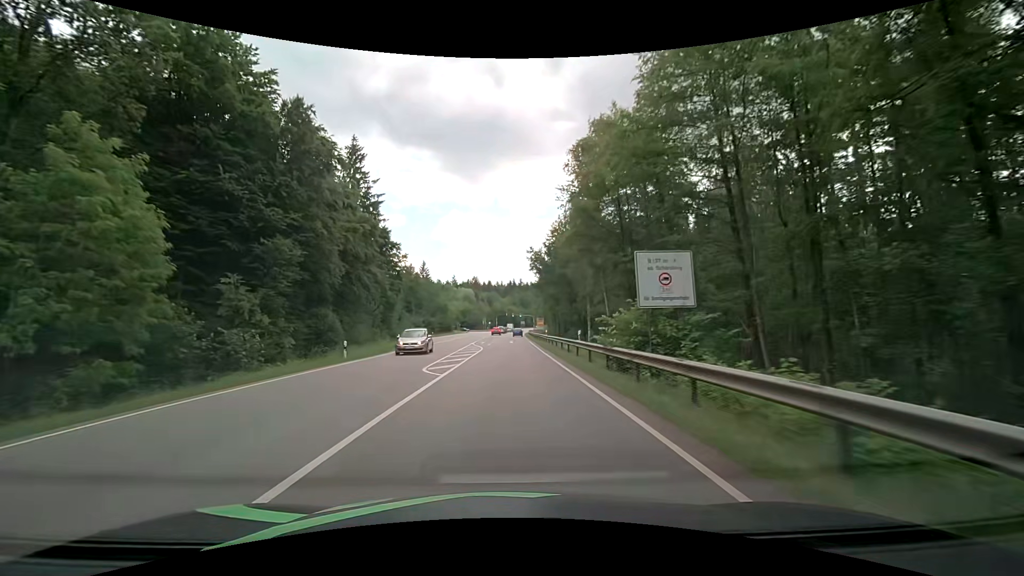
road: secondary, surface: asphalt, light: Day
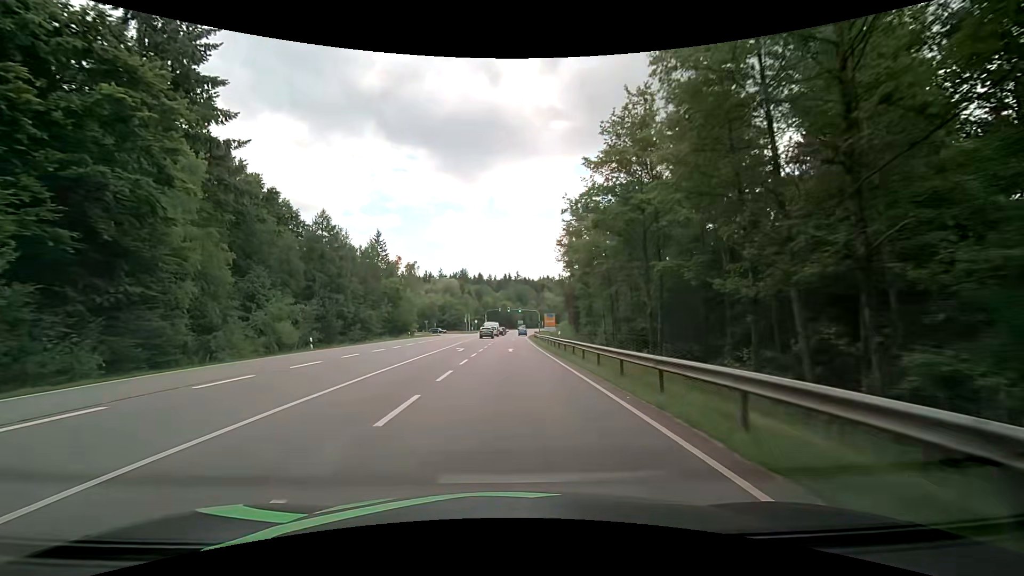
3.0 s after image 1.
(+0.7, +53.8) m; +1°
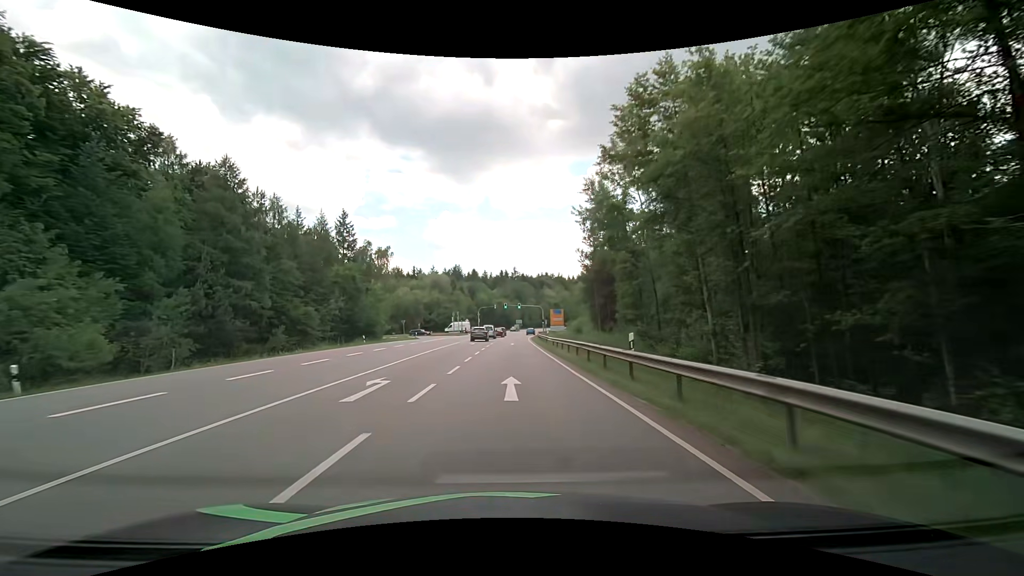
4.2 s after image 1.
(+0.1, +21.5) m; 0°
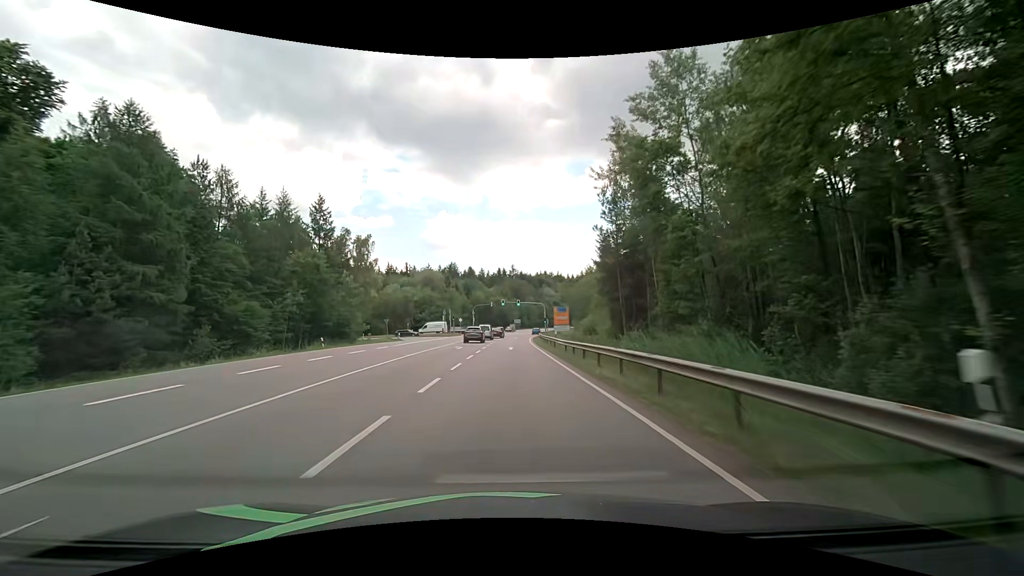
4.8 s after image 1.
(+0.1, +10.7) m; +1°
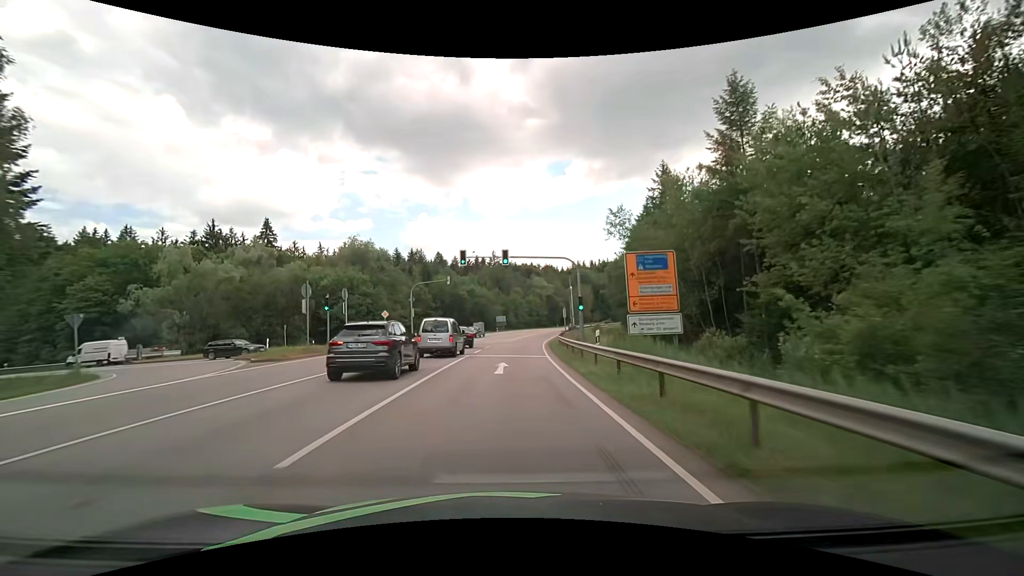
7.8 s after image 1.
(+0.7, +53.7) m; +2°
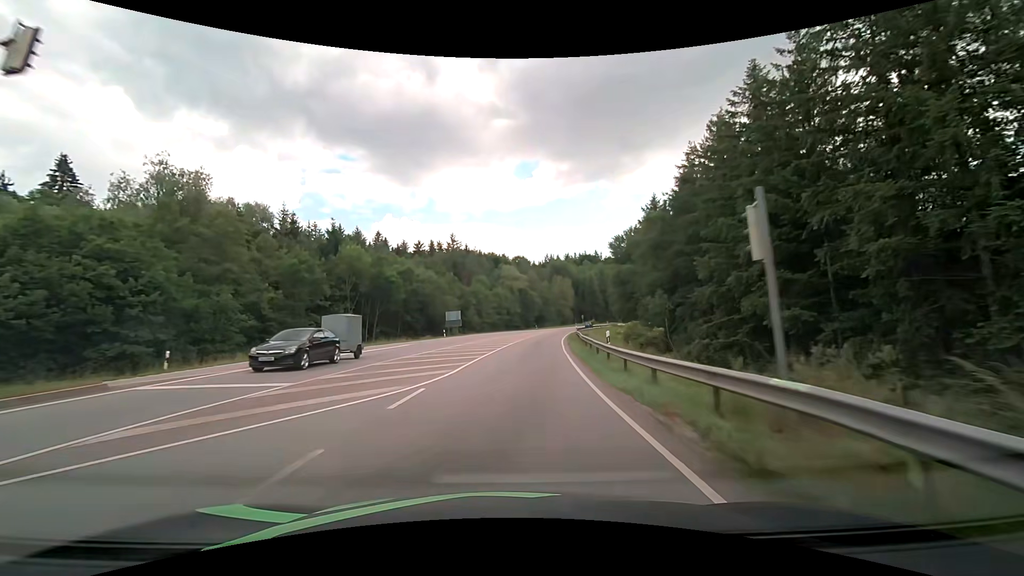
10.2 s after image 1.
(+1.2, +42.8) m; +4°
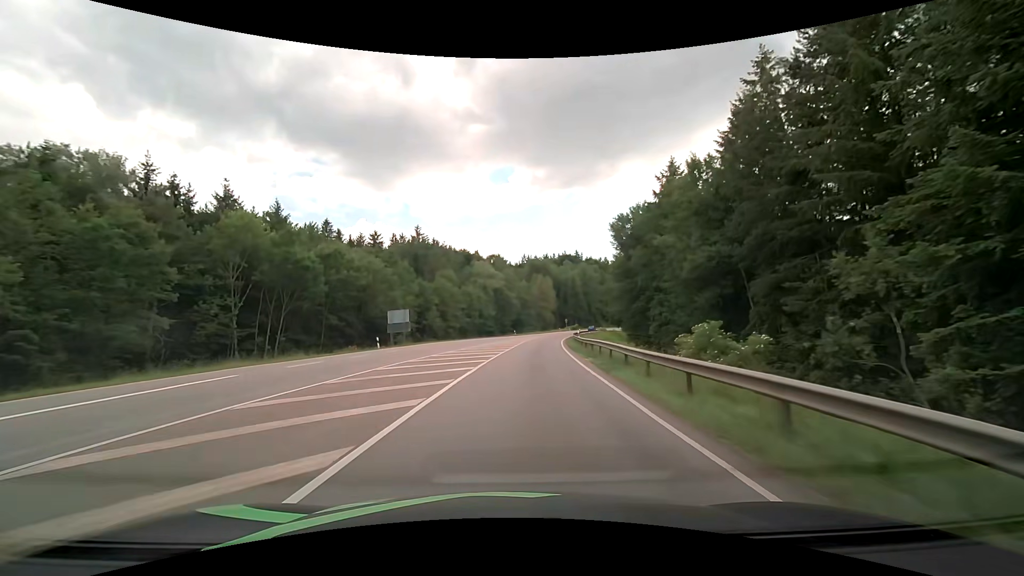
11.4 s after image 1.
(+0.6, +21.5) m; +3°
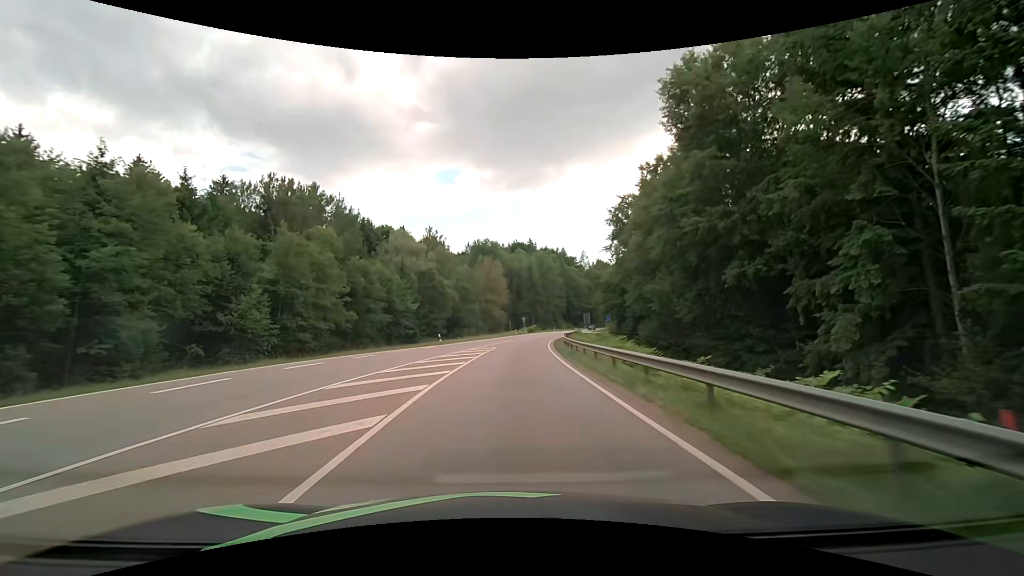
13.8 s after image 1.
(+2.3, +42.7) m; +6°
(0, +10) (0, +20) (+1, +30) (+2, +40) (+3, +50) (+4, +60) (+5, +70) (+7, +80) (+9, +89) (+11, +99) m
